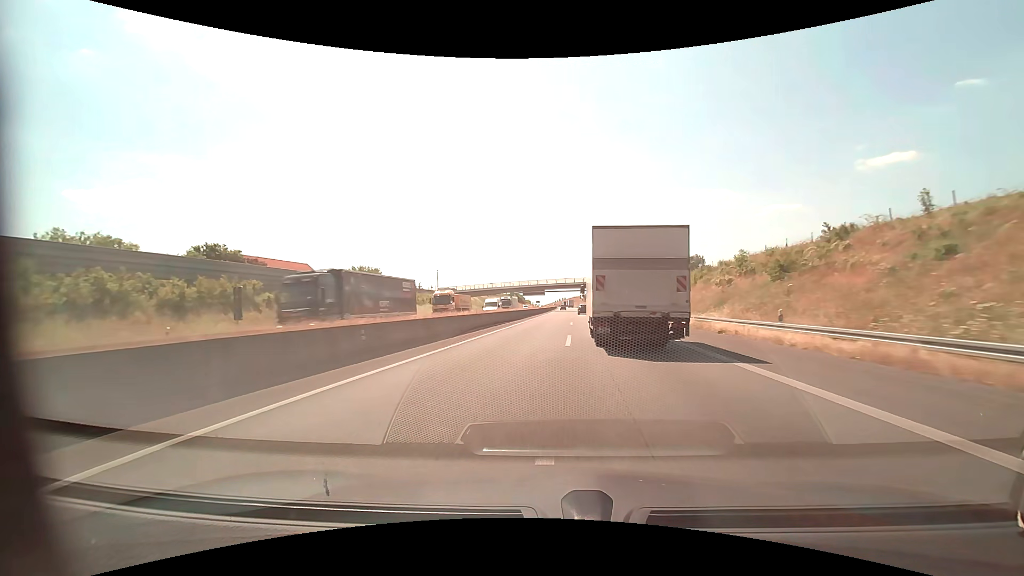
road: motorway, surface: asphalt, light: Day
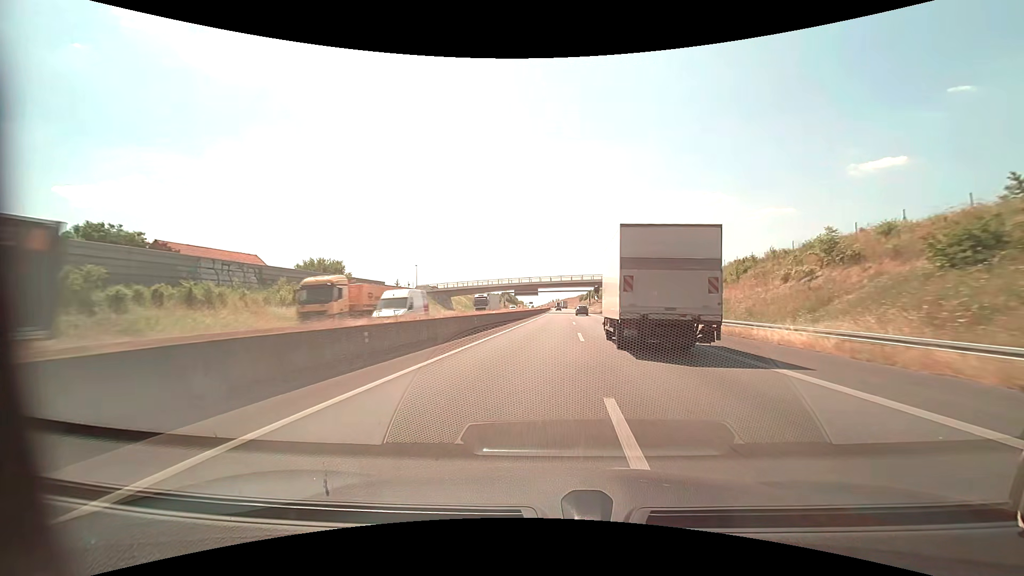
(0.0, +15.3) m; 0°
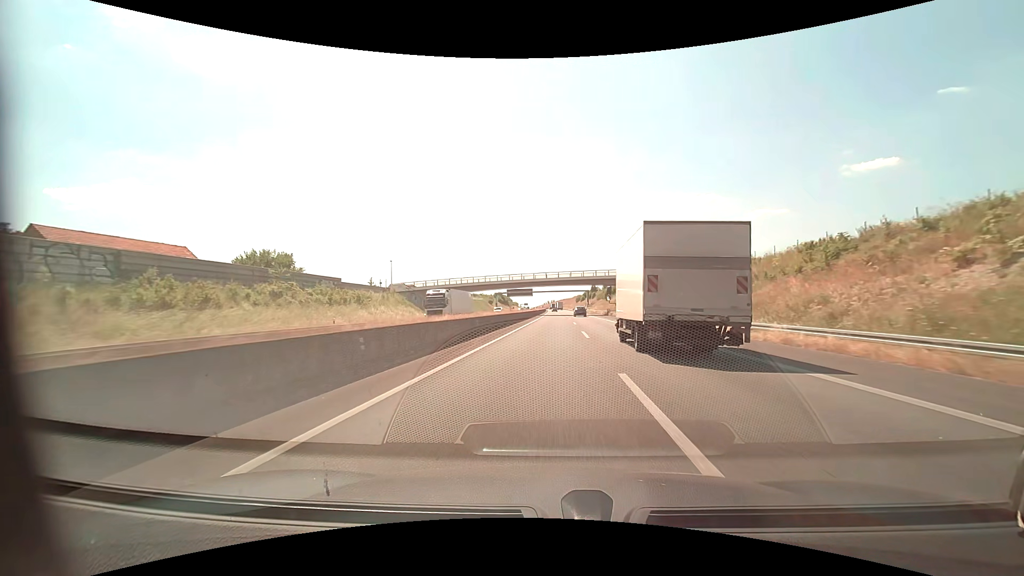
(+0.1, +15.4) m; +1°
(0, +10) (0, +20) (0, +30) (+1, +40) (+1, +50) (+1, +60) (+1, +70) (+1, +80) (+2, +90) (+2, +100) m
